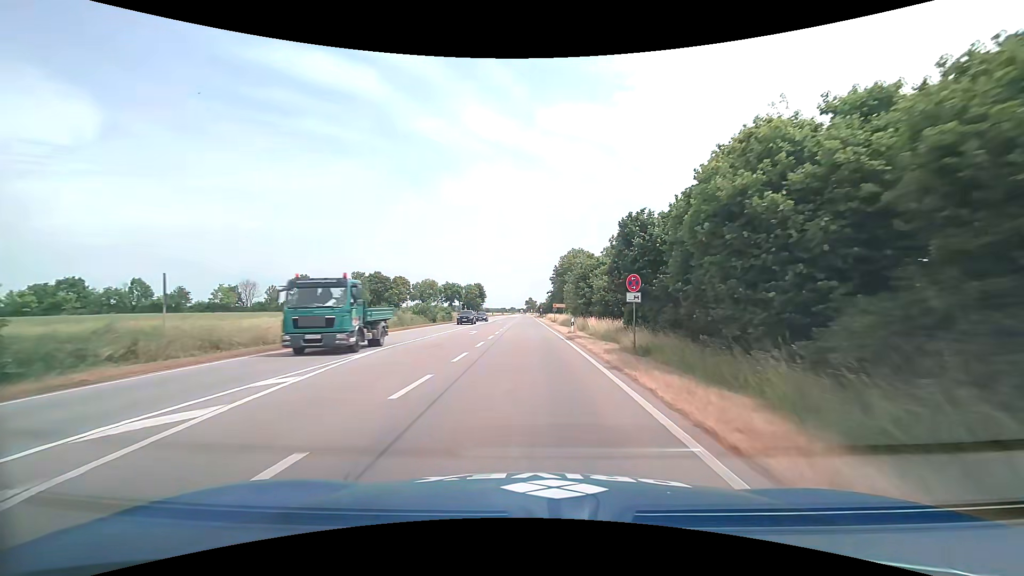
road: primary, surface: asphalt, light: Day
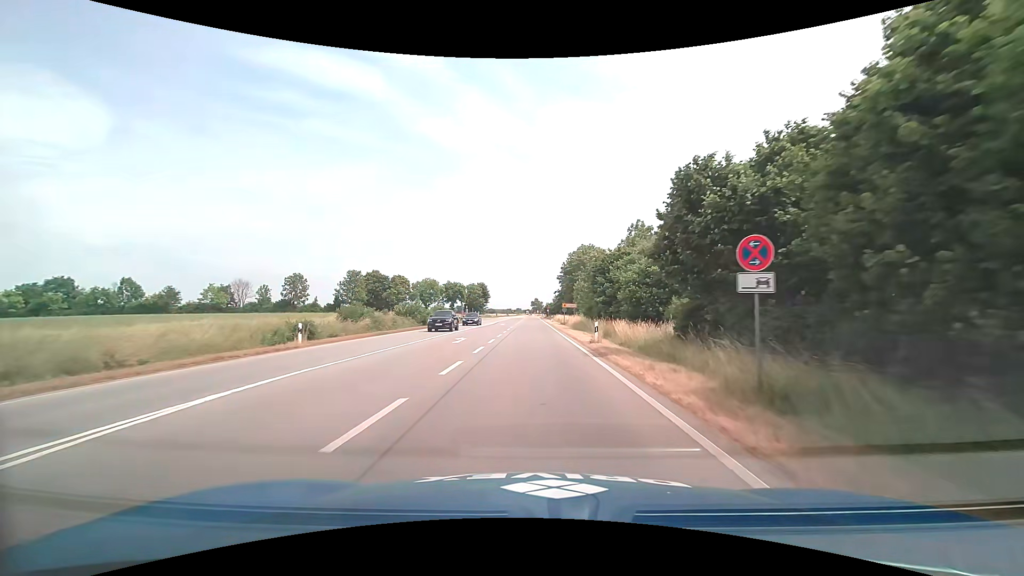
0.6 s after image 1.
(0.0, +8.9) m; 0°
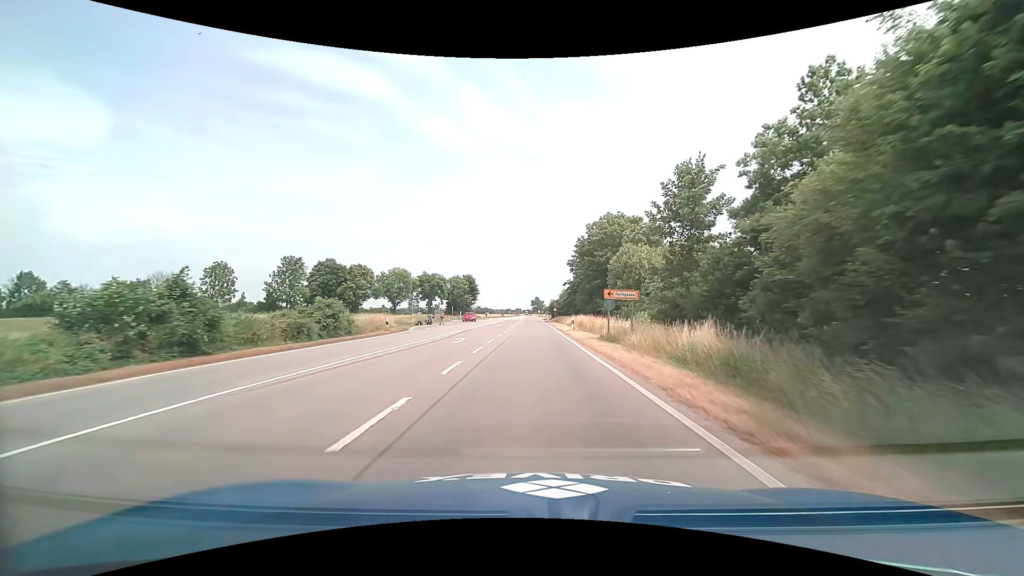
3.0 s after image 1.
(-0.1, +36.2) m; 0°
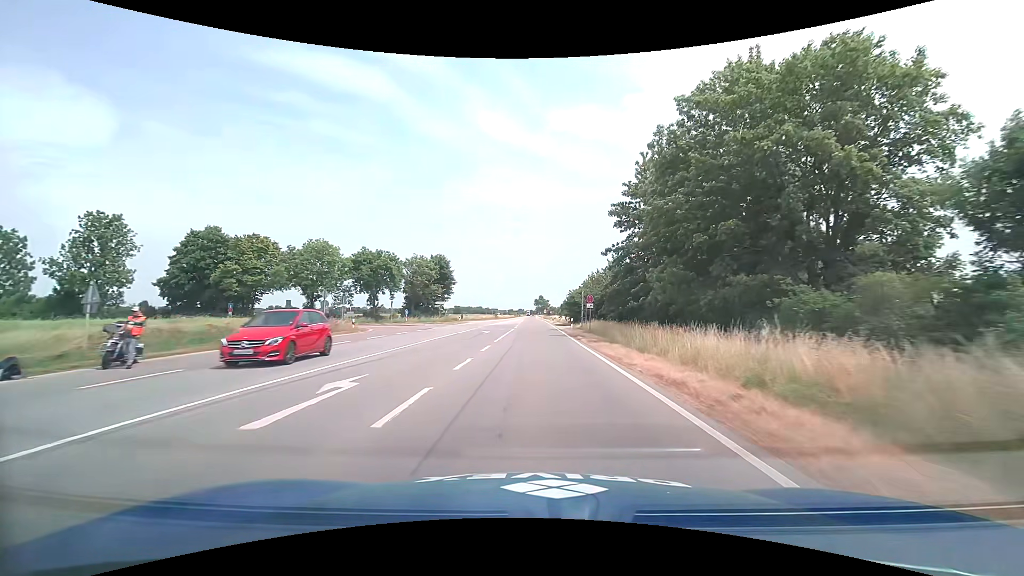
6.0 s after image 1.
(-0.1, +47.0) m; 0°
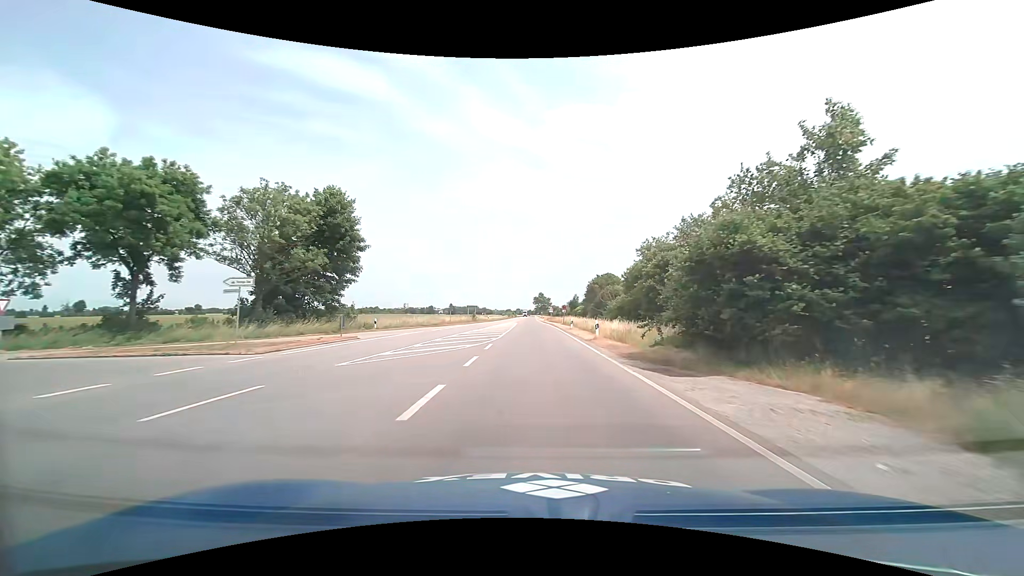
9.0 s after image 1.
(-0.1, +47.9) m; 0°
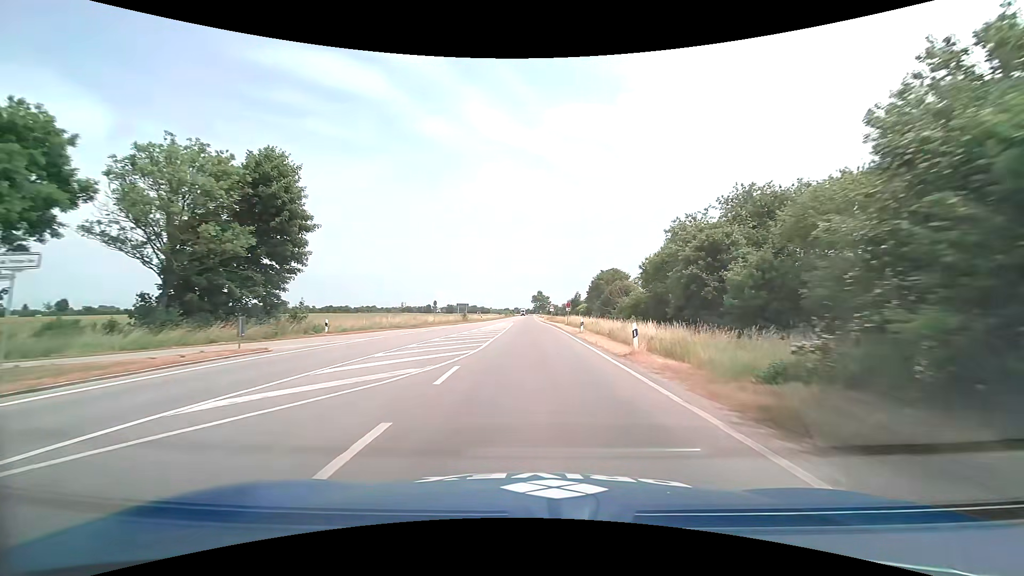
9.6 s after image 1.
(0.0, +9.7) m; 0°
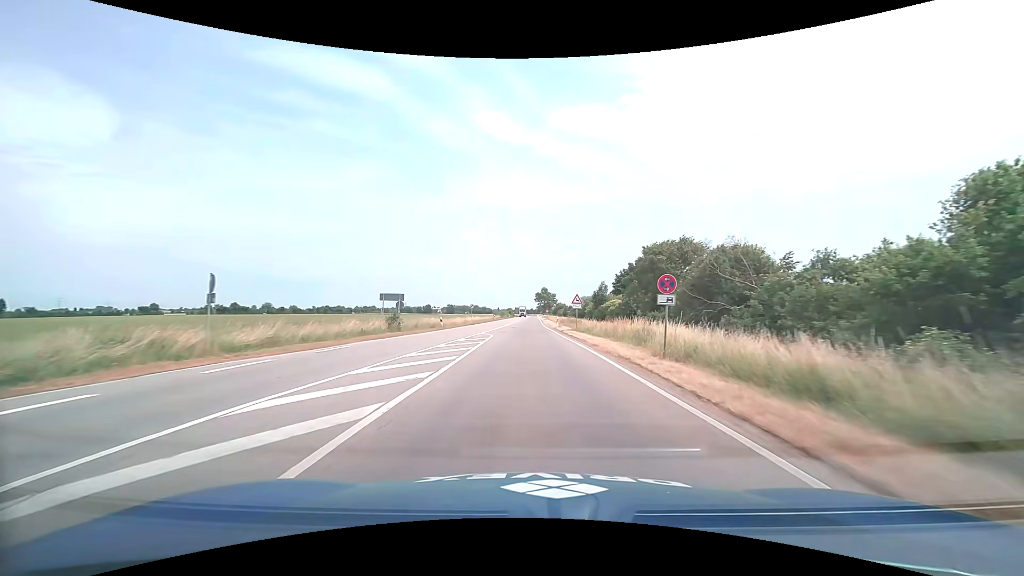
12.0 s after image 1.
(-0.2, +38.8) m; -1°
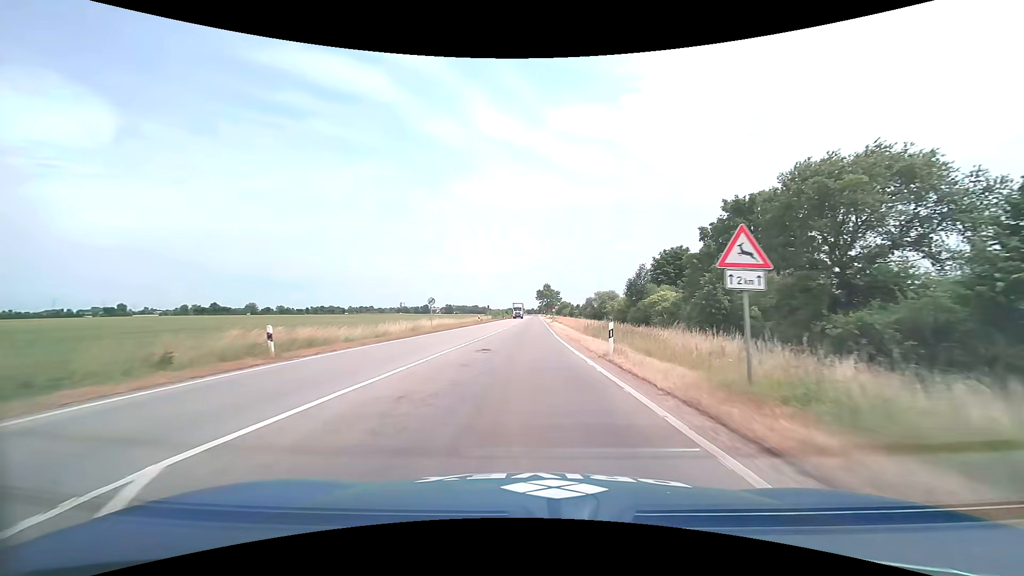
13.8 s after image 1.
(-0.1, +28.9) m; 0°
(0, +10) (0, +20) (0, +30) (0, +40) (0, +50) (0, +60) (0, +70) (0, +80) (0, +90) (0, +100) m
